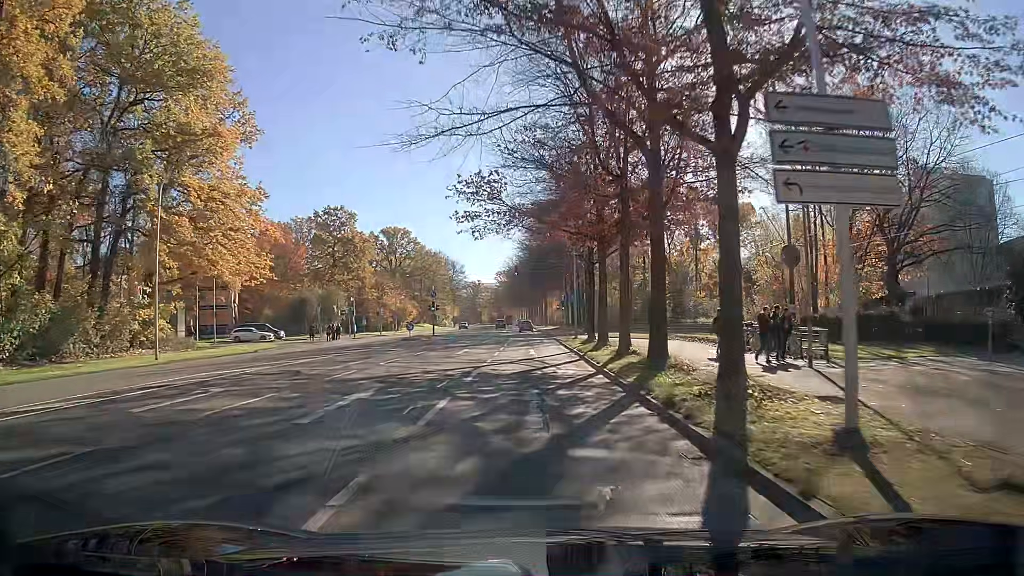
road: secondary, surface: asphalt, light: Day
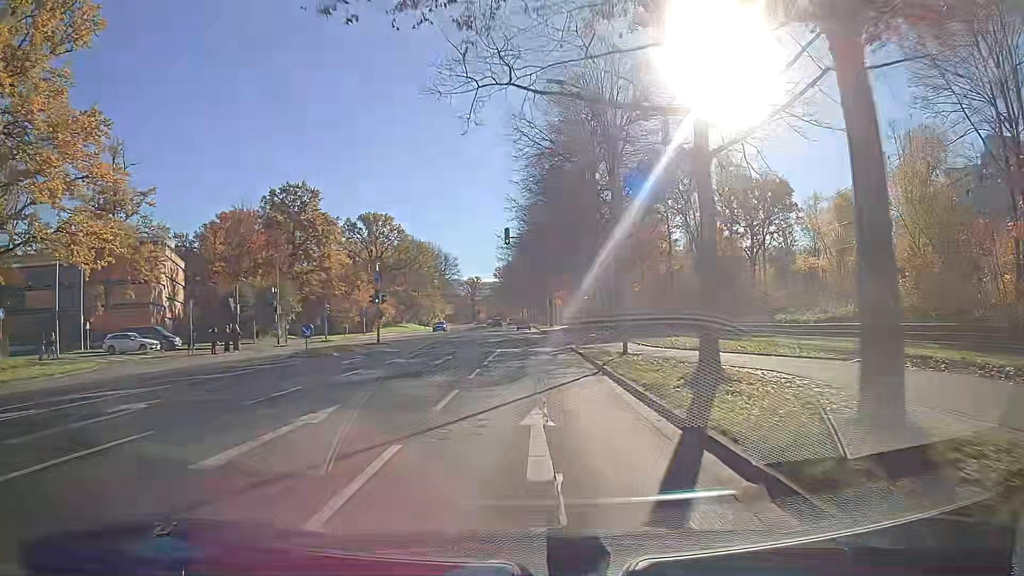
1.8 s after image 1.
(0.0, +22.5) m; 0°
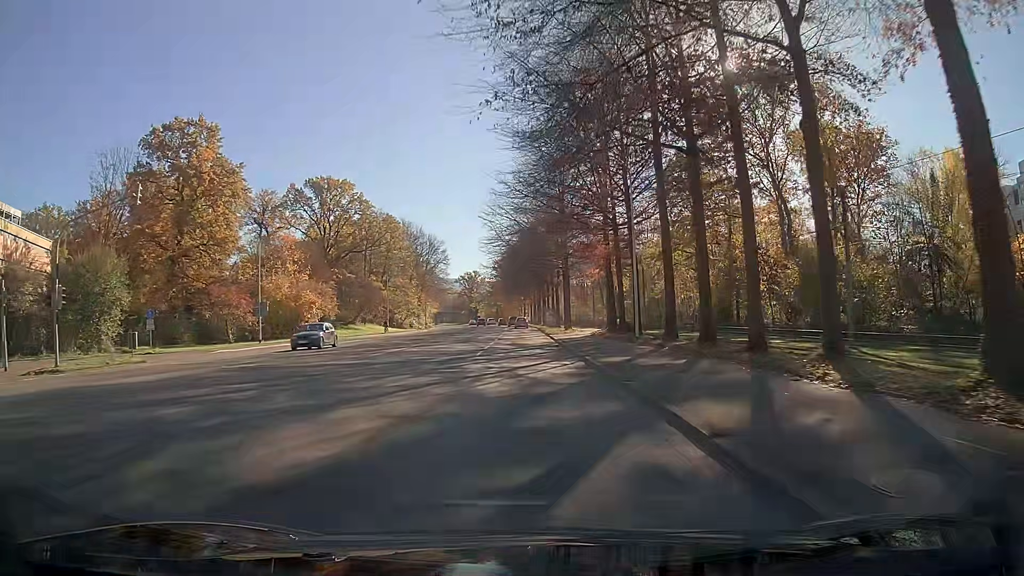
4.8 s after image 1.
(-0.1, +36.9) m; 0°
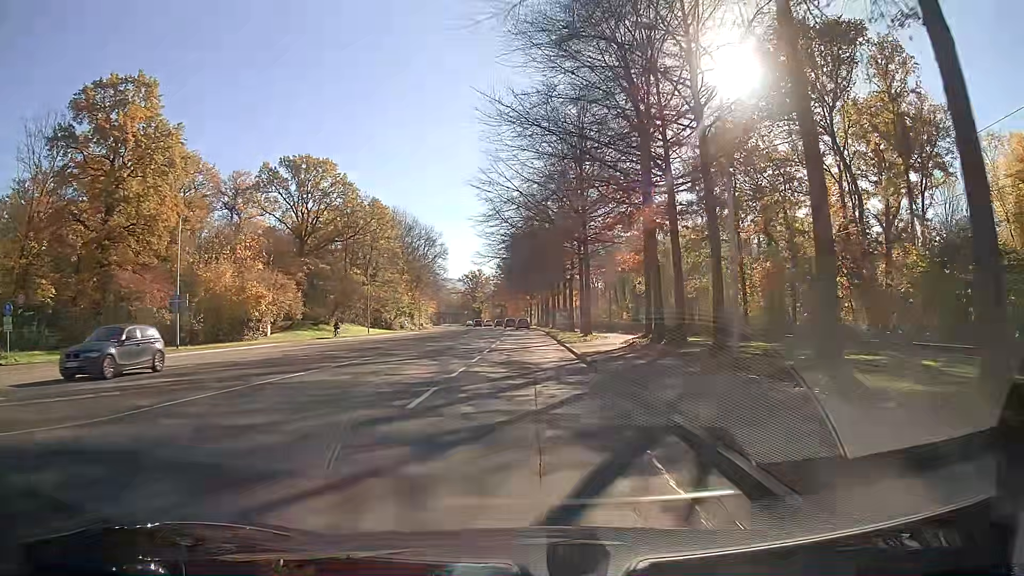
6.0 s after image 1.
(-0.1, +14.8) m; 0°
